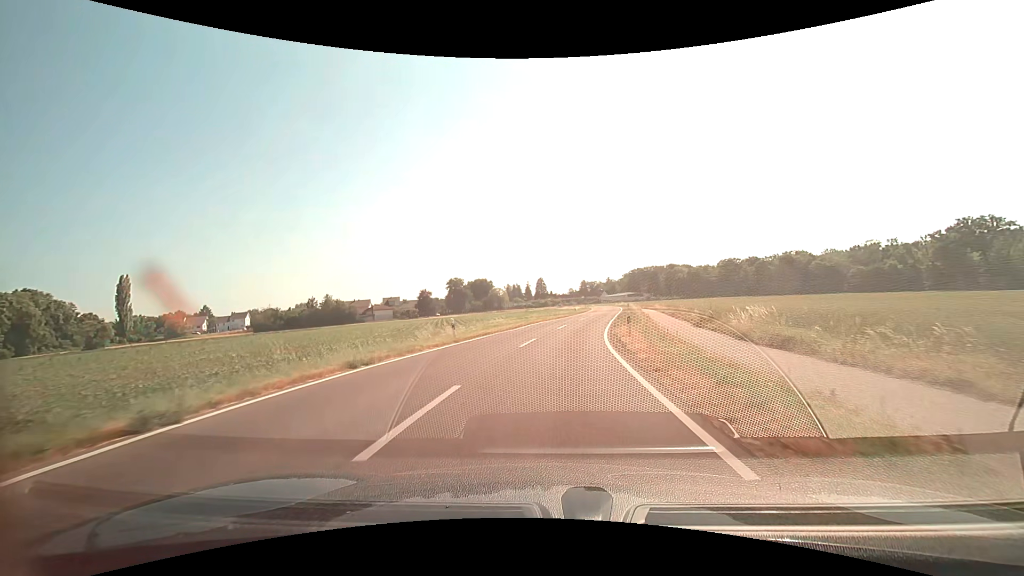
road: tertiary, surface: asphalt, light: Day
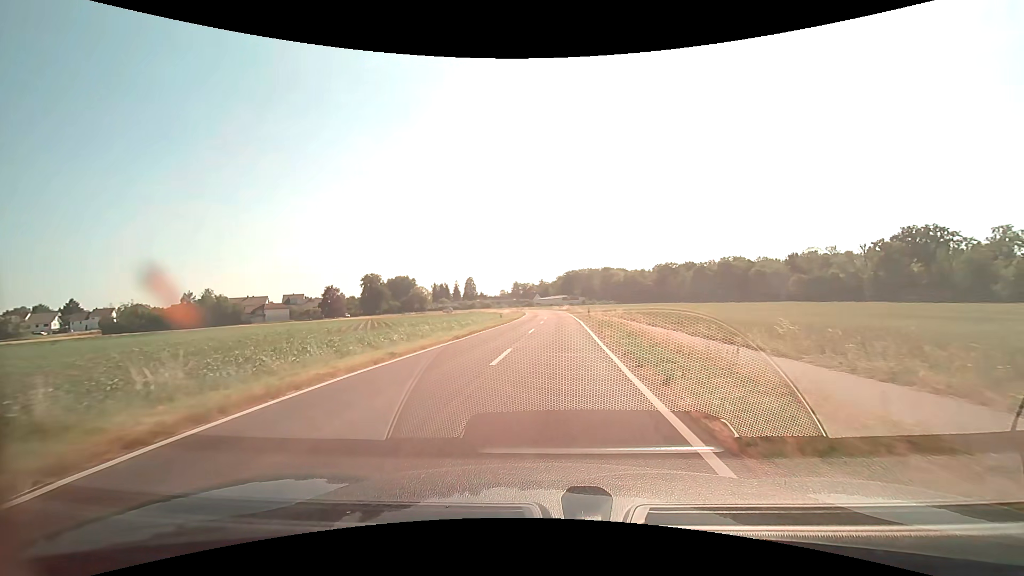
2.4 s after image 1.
(+2.1, +29.1) m; +8°
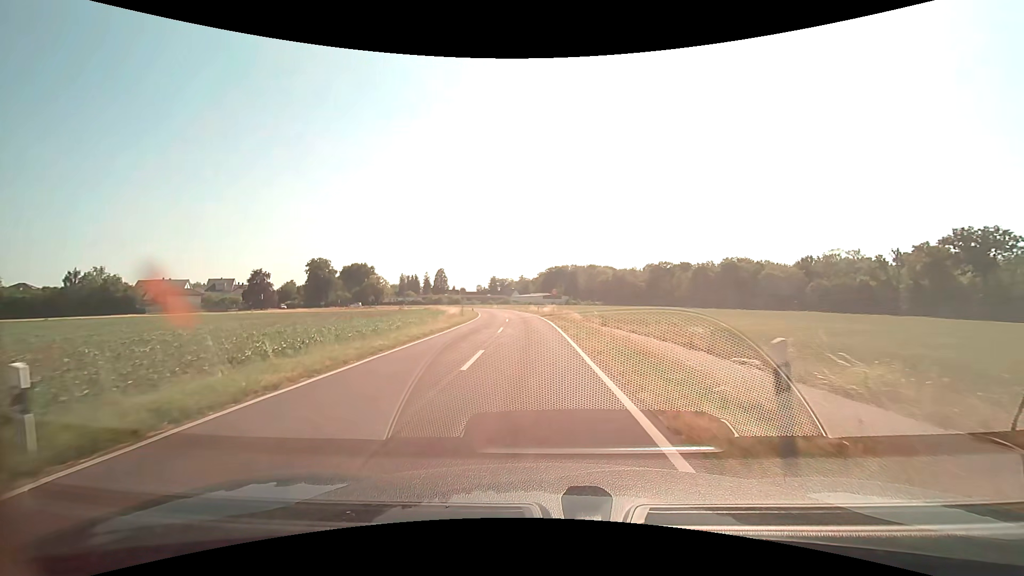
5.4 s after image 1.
(+1.4, +36.8) m; +2°
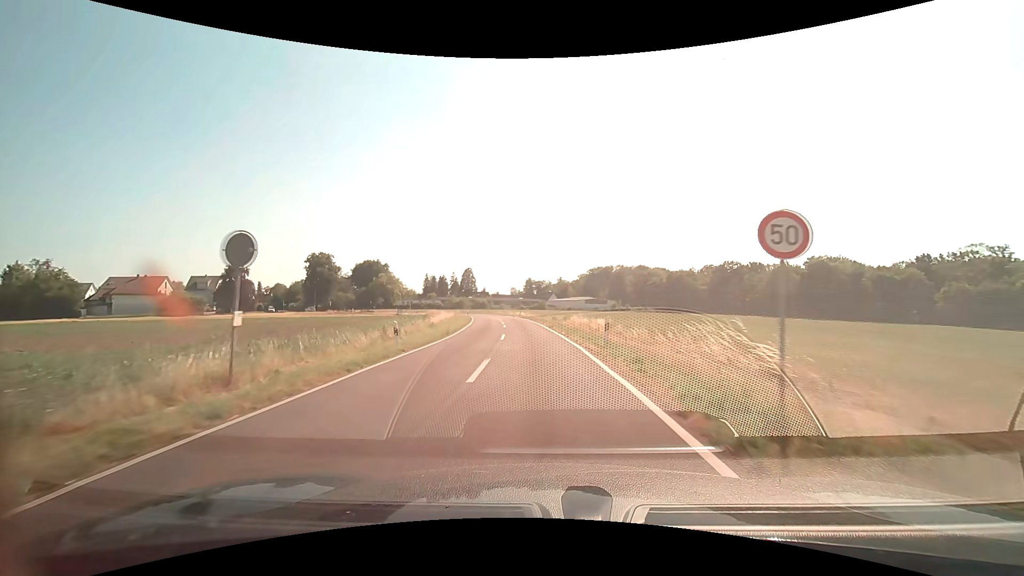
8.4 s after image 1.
(-1.3, +37.3) m; -5°
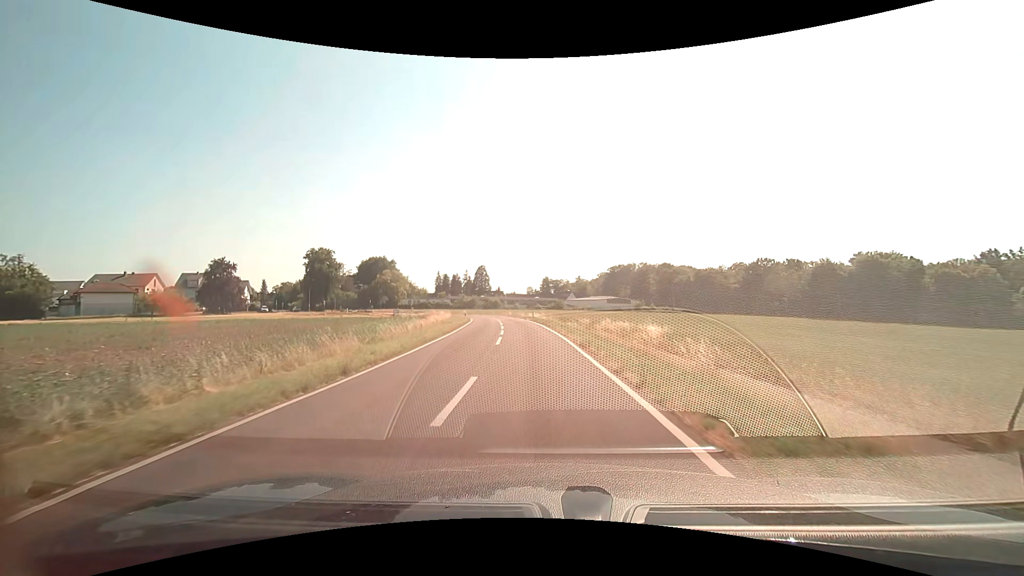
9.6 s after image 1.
(-0.2, +15.1) m; -2°
